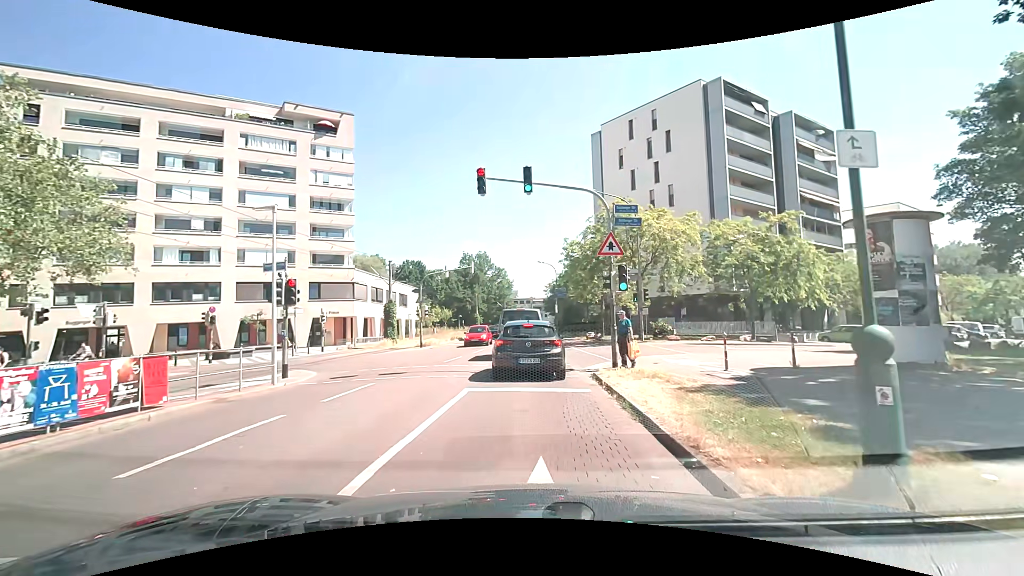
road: residential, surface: asphalt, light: Day
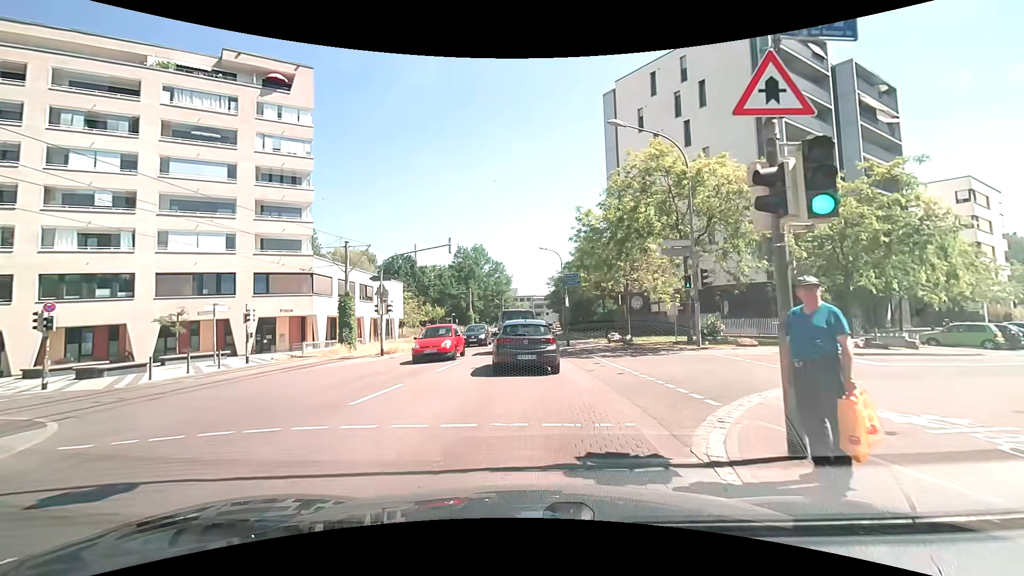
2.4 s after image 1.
(+0.1, +10.3) m; 0°
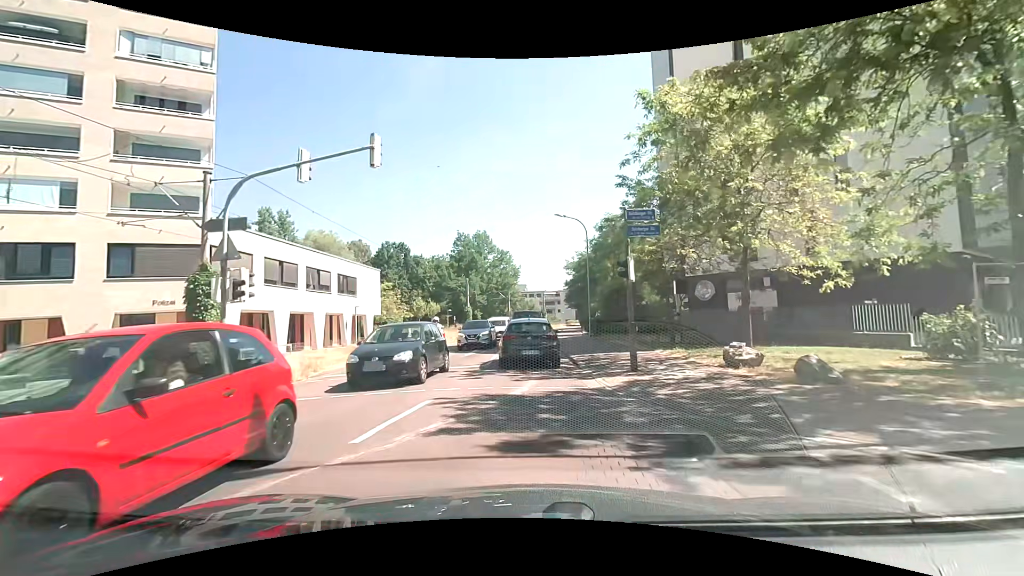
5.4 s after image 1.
(0.0, +15.4) m; -1°
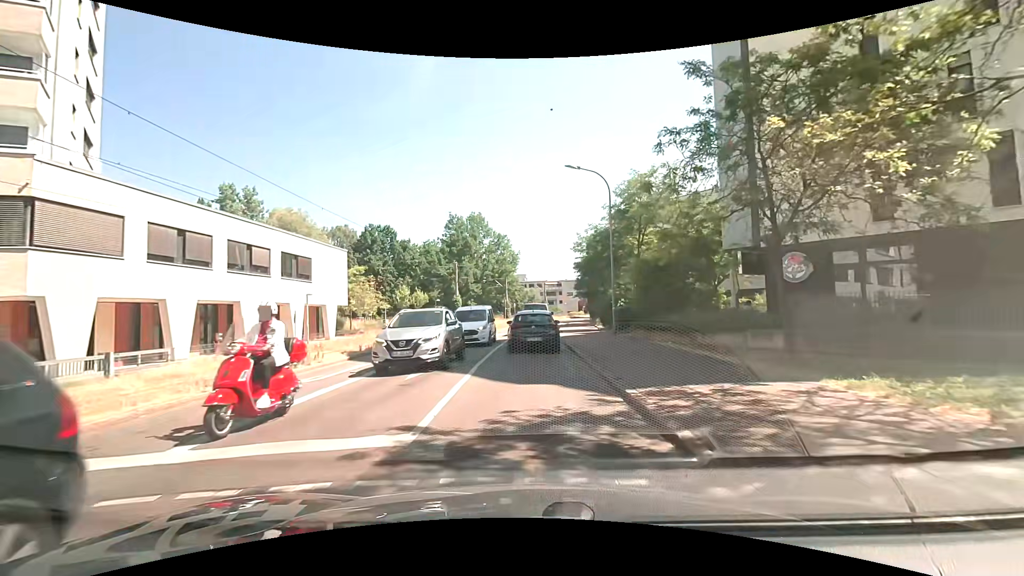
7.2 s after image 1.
(0.0, +10.3) m; 0°
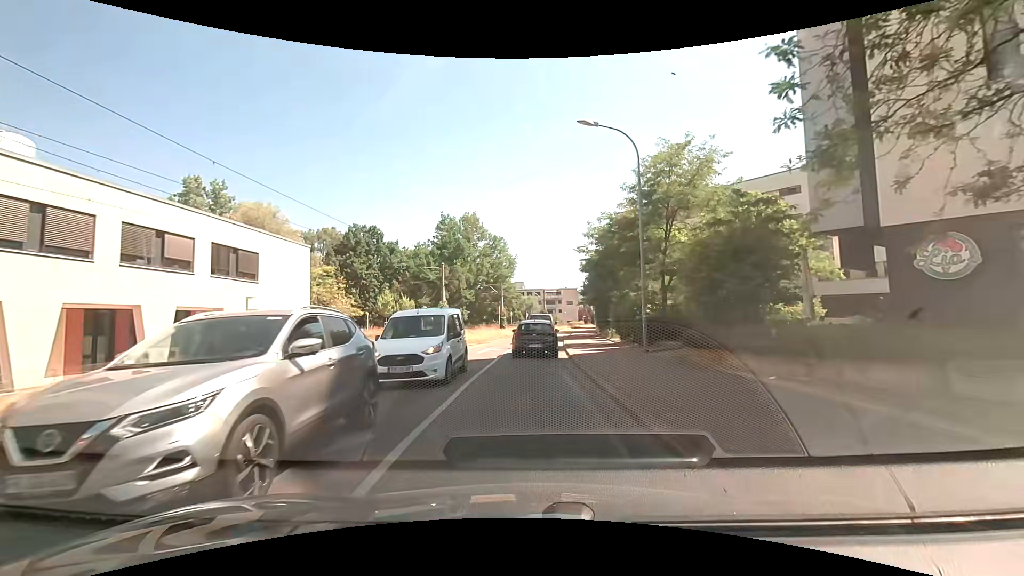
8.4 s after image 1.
(+0.1, +7.5) m; +1°
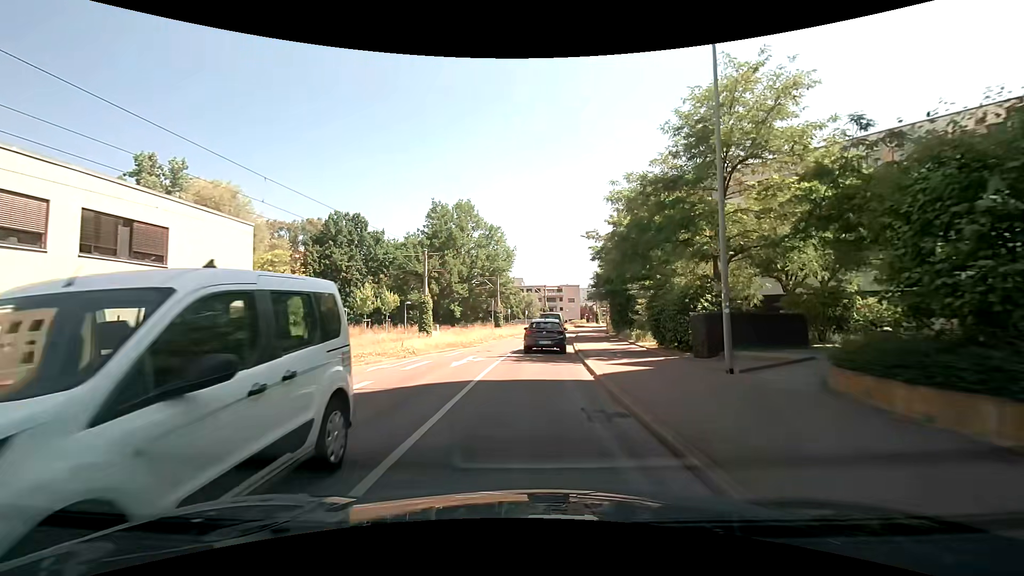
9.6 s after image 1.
(-0.1, +8.0) m; 0°
(0, +10) (0, +20) (+1, +30) (+2, +40) (+3, +50) (+4, +60) (+6, +70) (+9, +79) (+12, +89) (+16, +98) m
